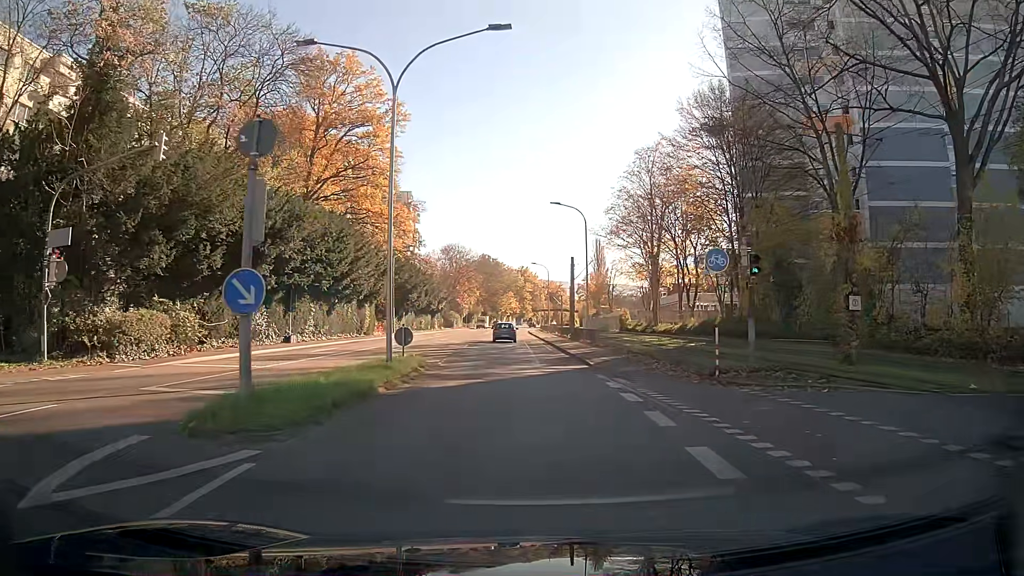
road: secondary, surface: asphalt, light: Day
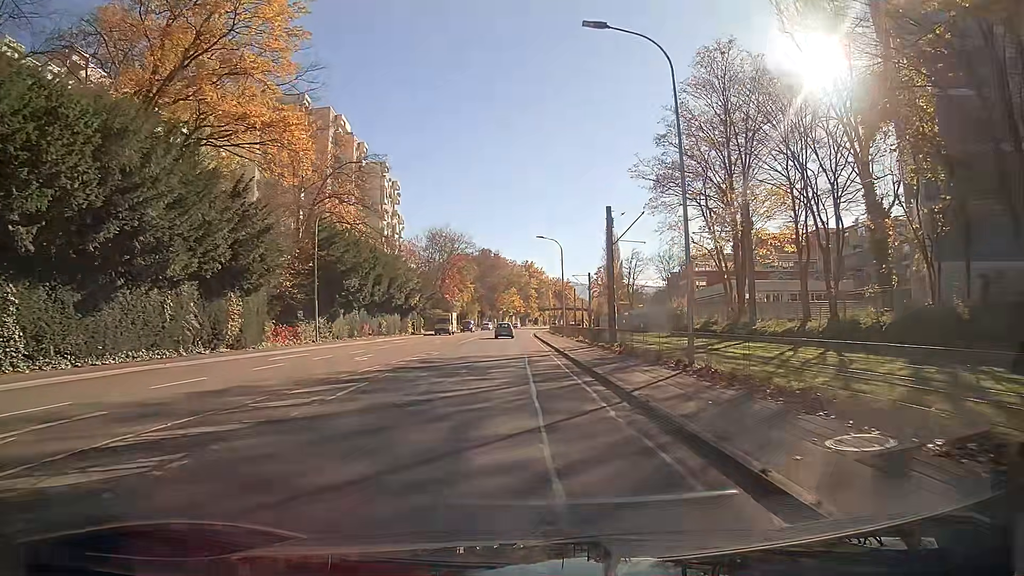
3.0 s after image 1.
(-0.1, +27.4) m; 0°
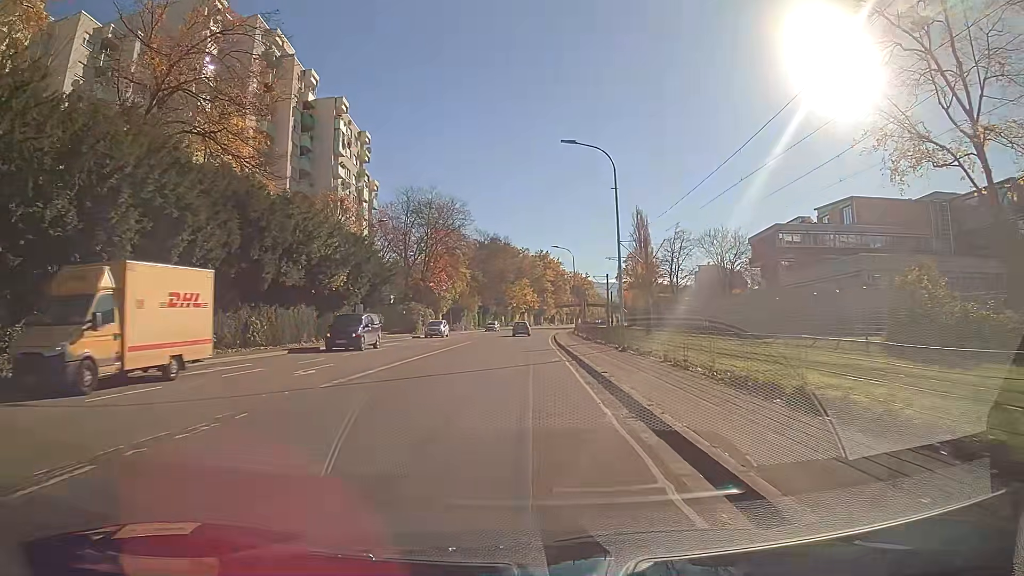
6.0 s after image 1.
(-0.3, +32.6) m; -1°
(0, +10) (0, +20) (0, +30) (0, +40) (0, +50) (0, +60) (+1, +70) (+1, +80) (+2, +90) (+3, +100) m
